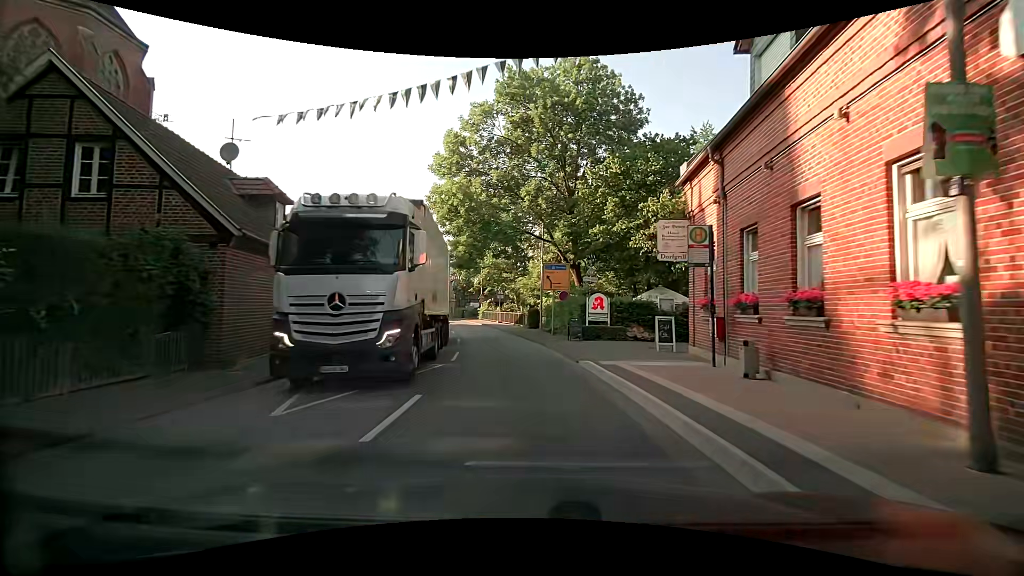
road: secondary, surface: asphalt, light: Day
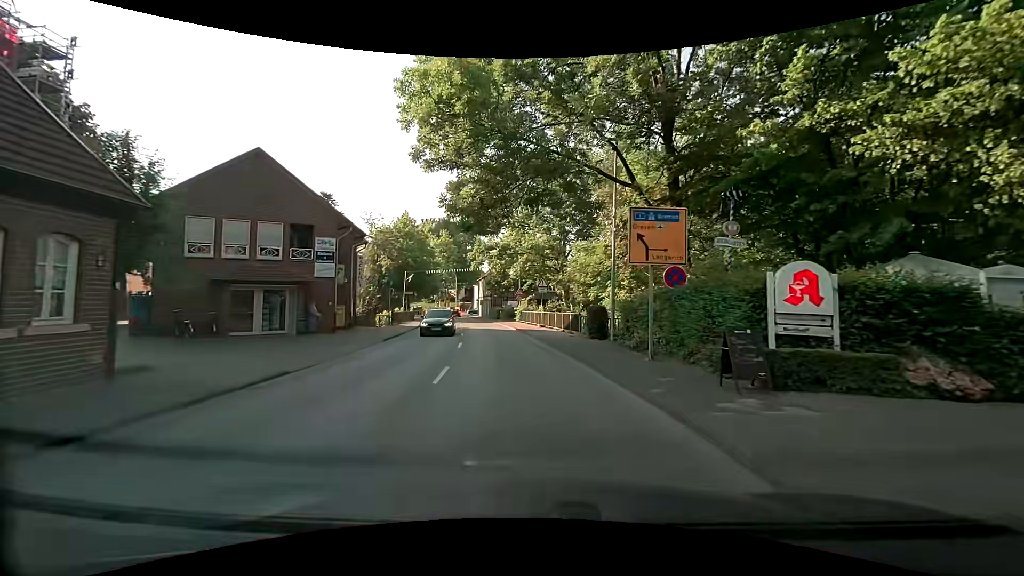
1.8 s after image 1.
(-0.9, +14.3) m; -6°
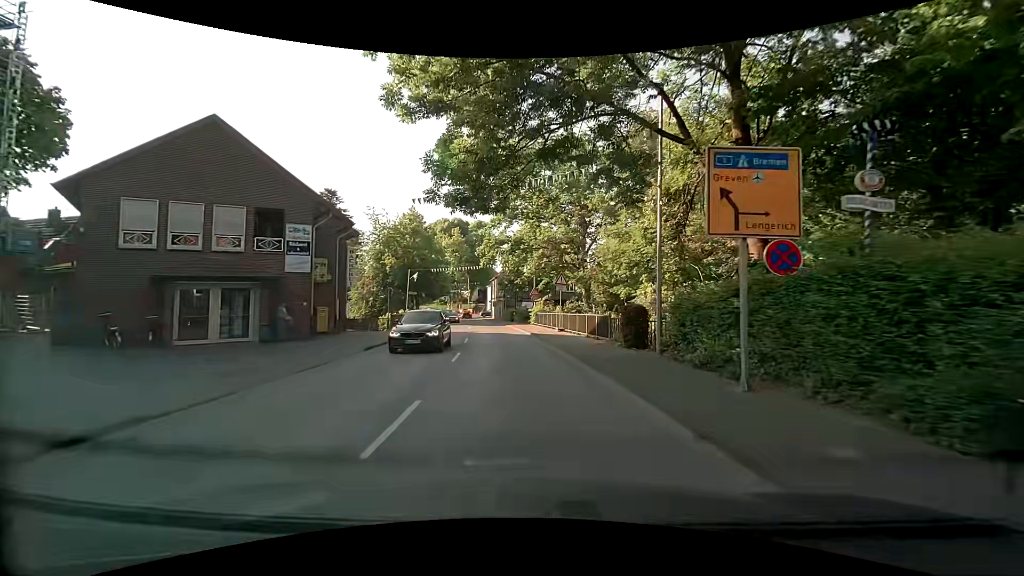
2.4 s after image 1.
(0.0, +4.7) m; -1°
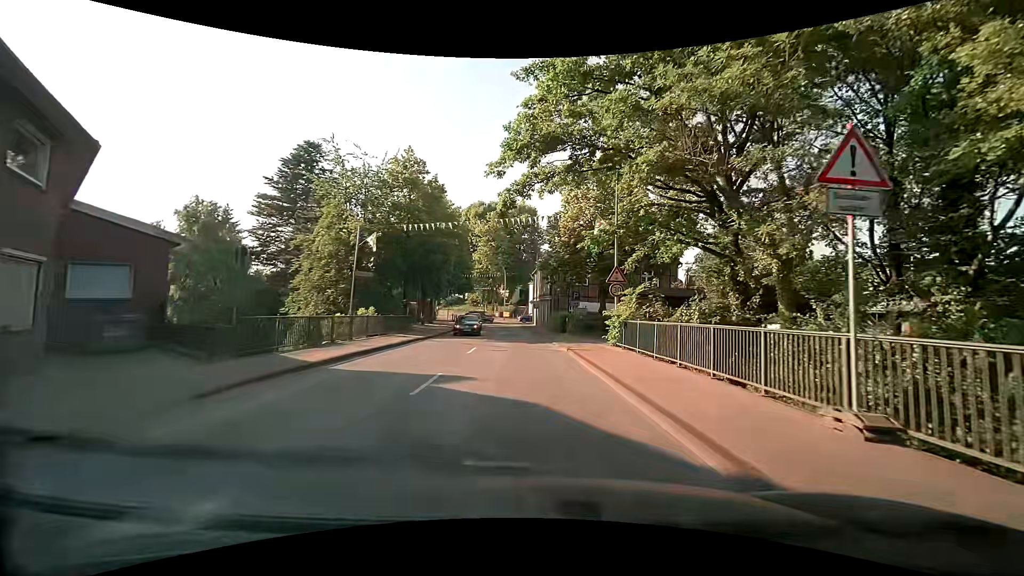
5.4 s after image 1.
(-1.3, +23.8) m; -5°
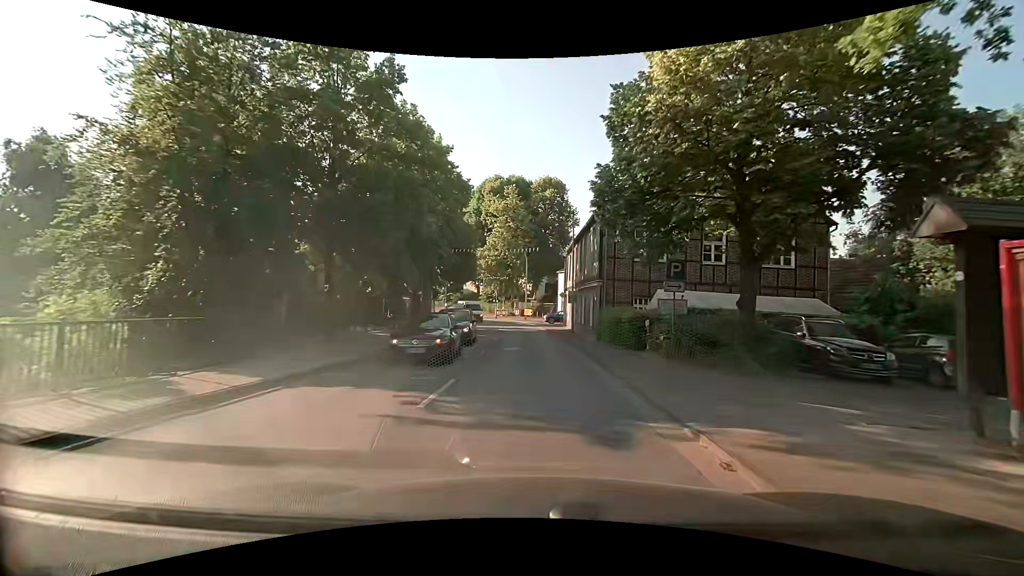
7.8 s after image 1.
(-0.6, +19.3) m; -3°
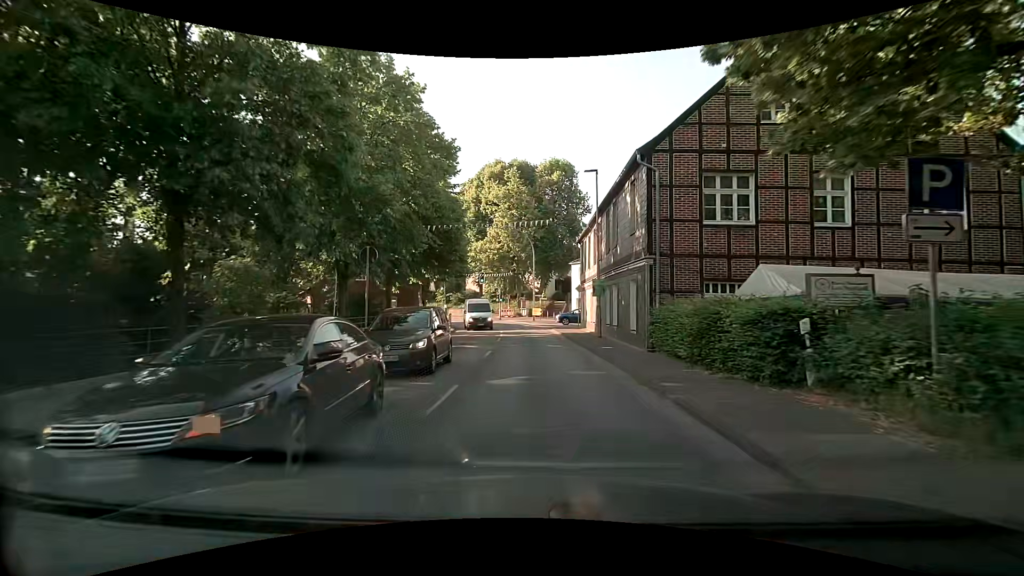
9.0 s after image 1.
(0.0, +9.6) m; -1°
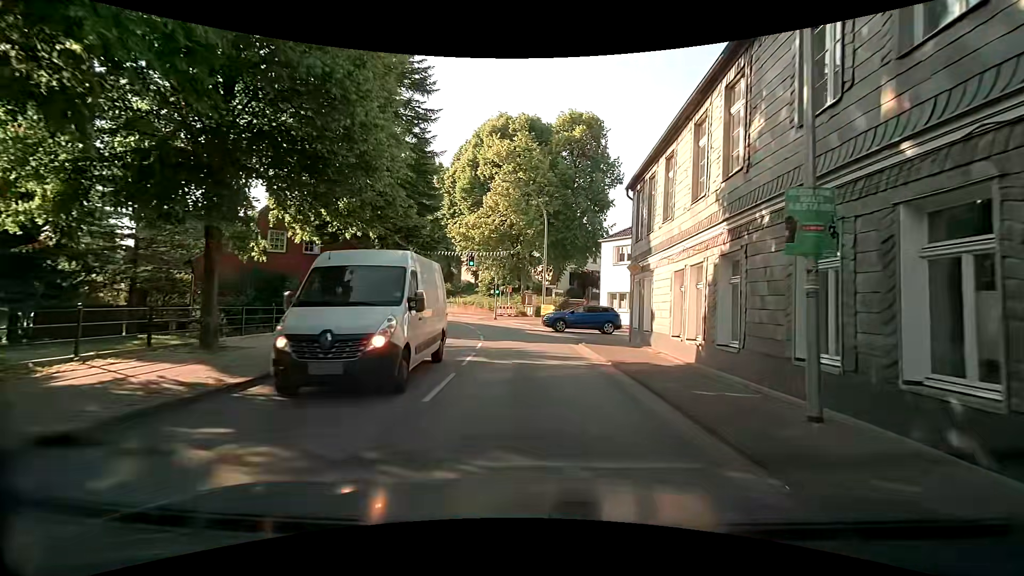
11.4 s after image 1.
(-0.1, +17.5) m; -1°
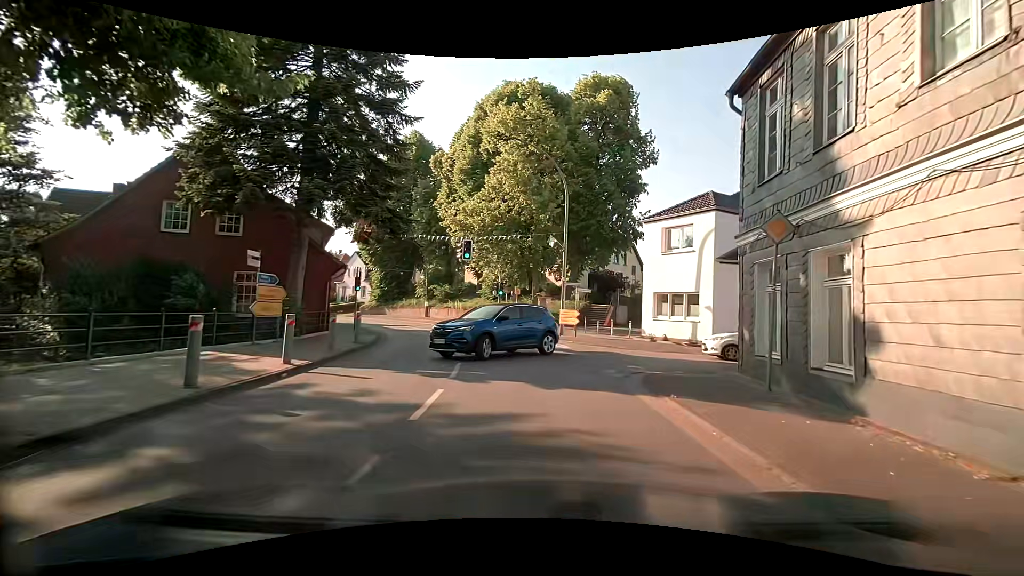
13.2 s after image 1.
(0.0, +10.1) m; +1°
